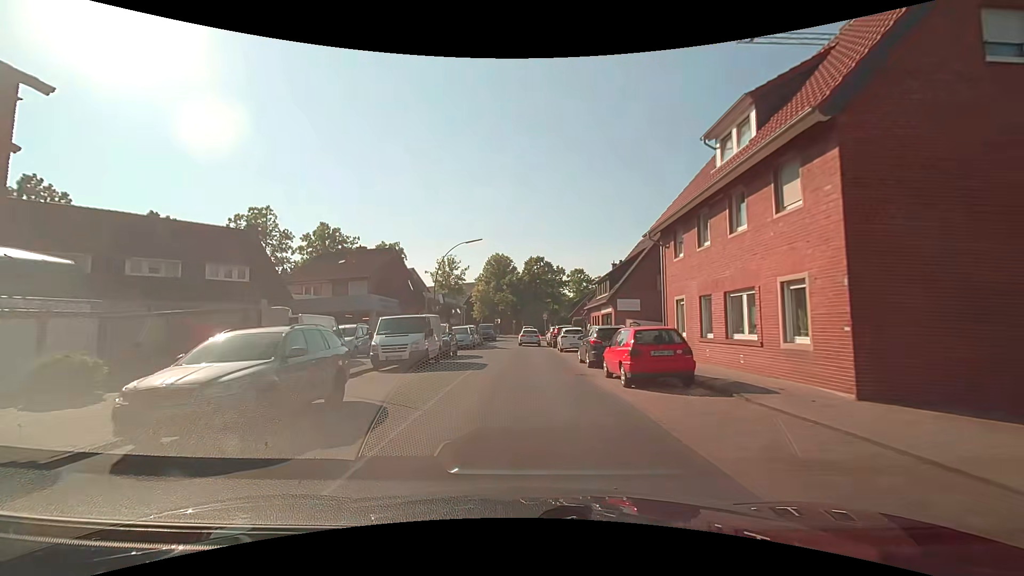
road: residential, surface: asphalt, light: Day
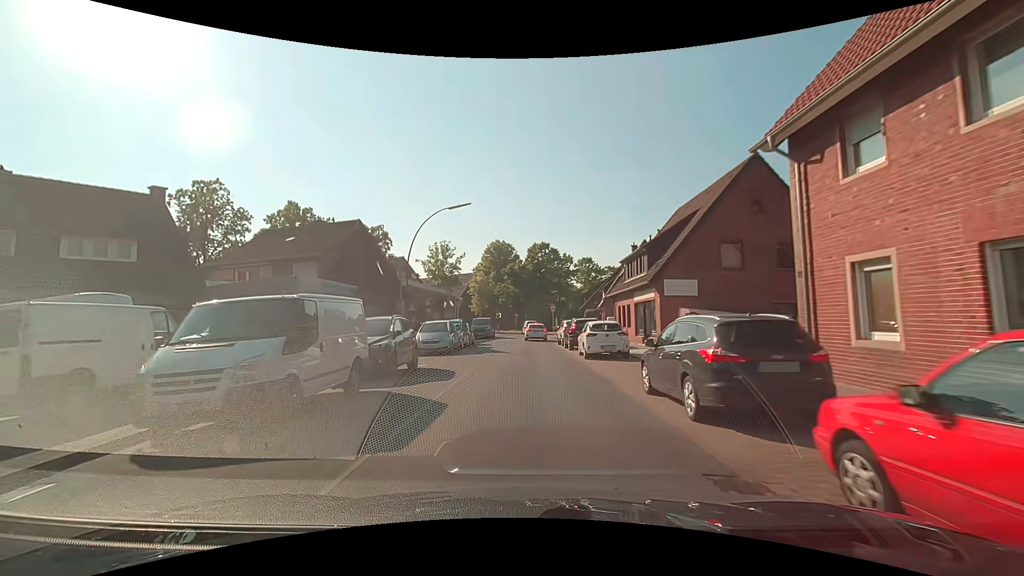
(0.0, +11.0) m; 0°
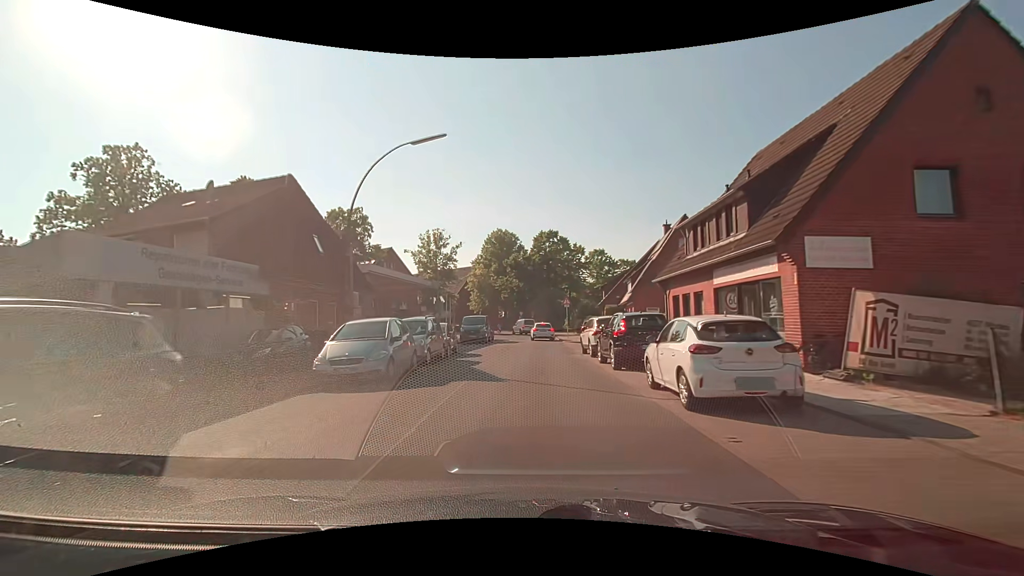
(-0.2, +11.6) m; -1°
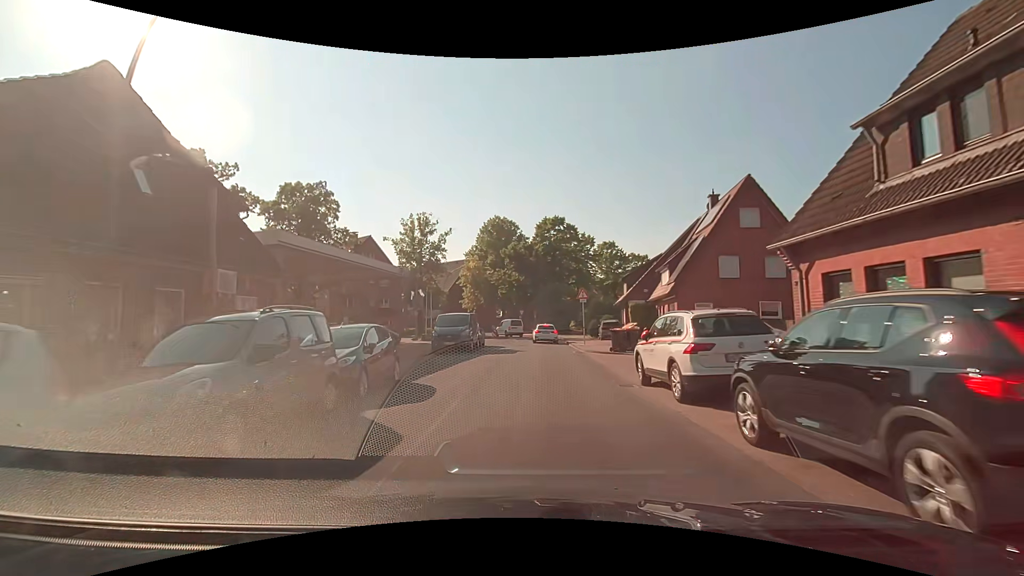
(-0.1, +11.3) m; 0°
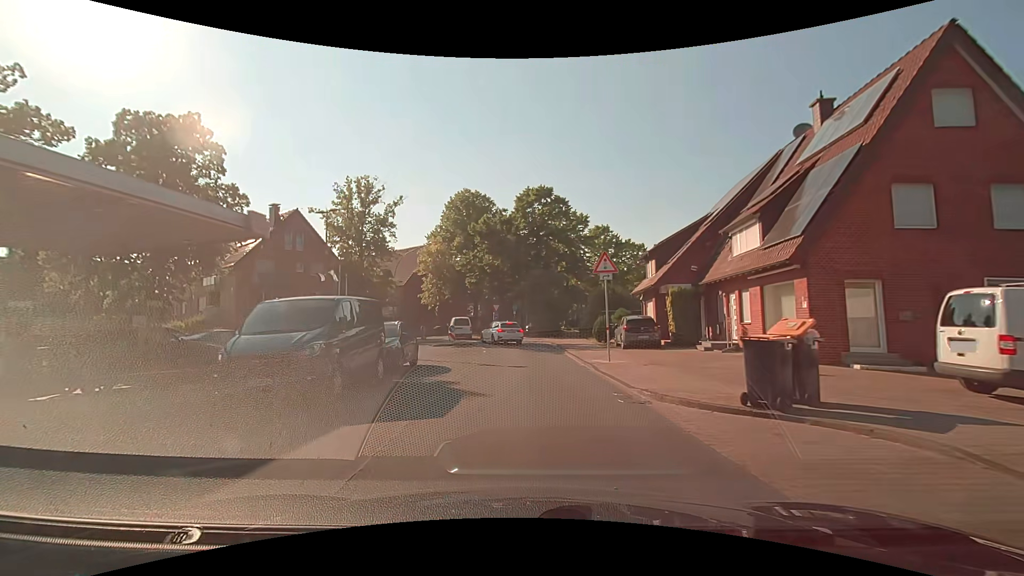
(+0.3, +15.6) m; +2°
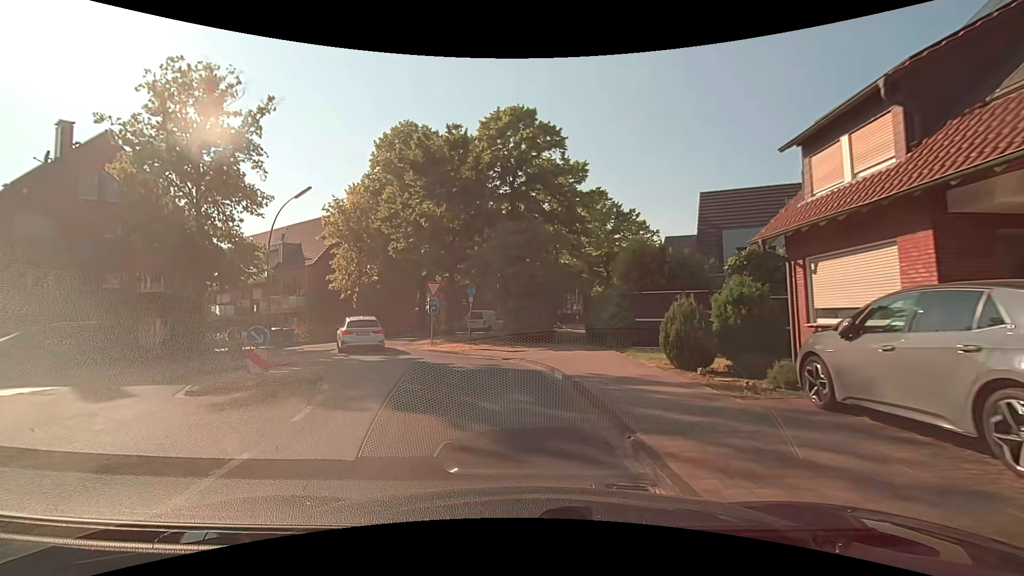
(+0.5, +19.7) m; +2°
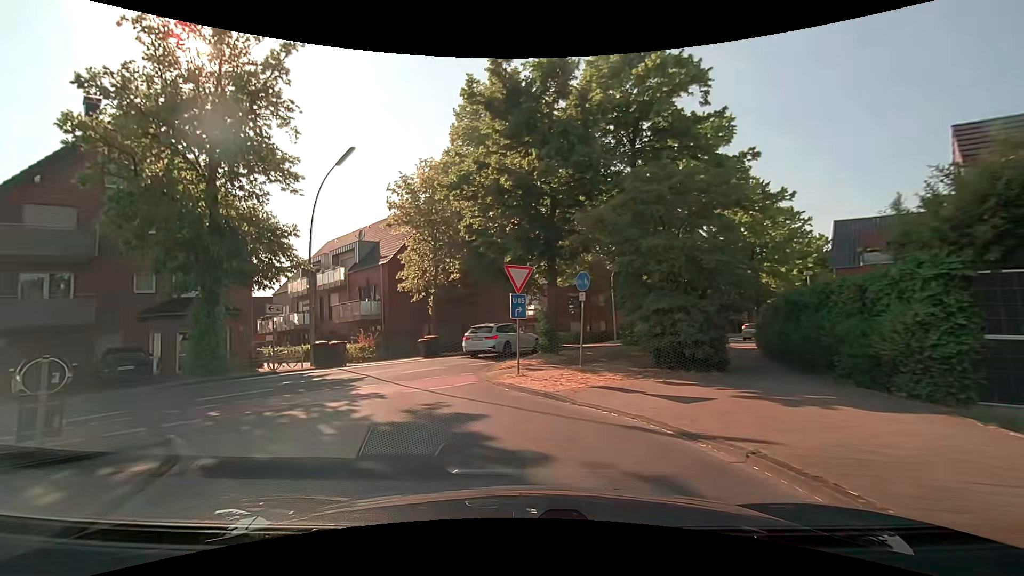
(-0.6, +9.3) m; -10°
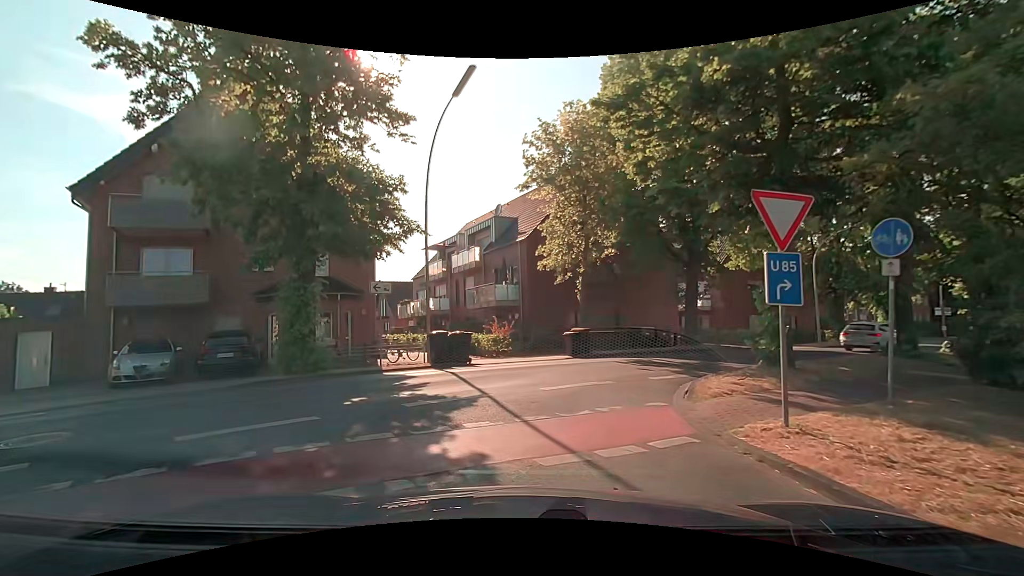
(-1.0, +6.2) m; -18°
(+1, +10) (+6, +18) (+13, +25) (+21, +31) (+29, +37) (+37, +43) (+45, +49) (+54, +55) (+62, +60) (+70, +66) m
